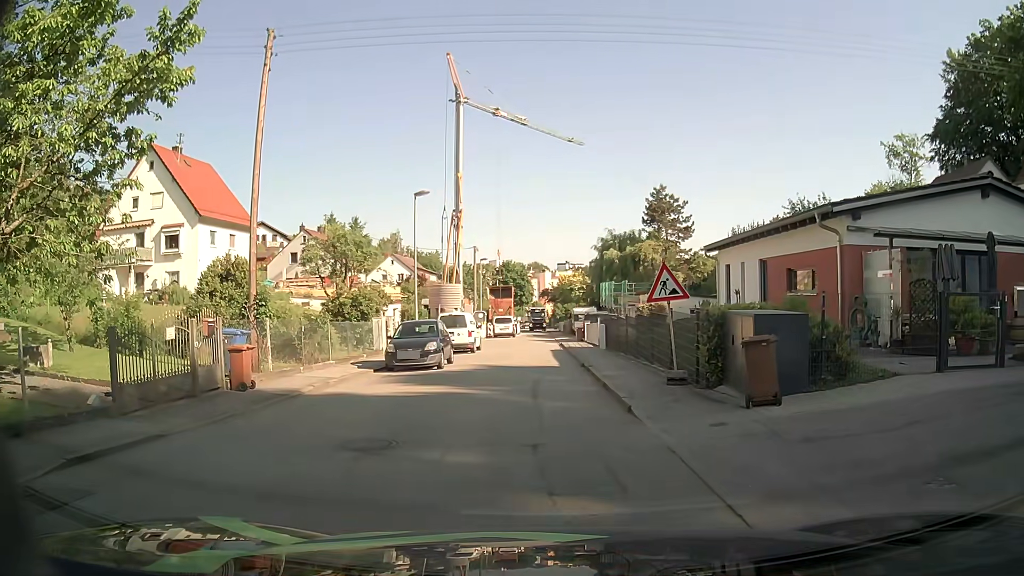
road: residential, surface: asphalt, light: Day
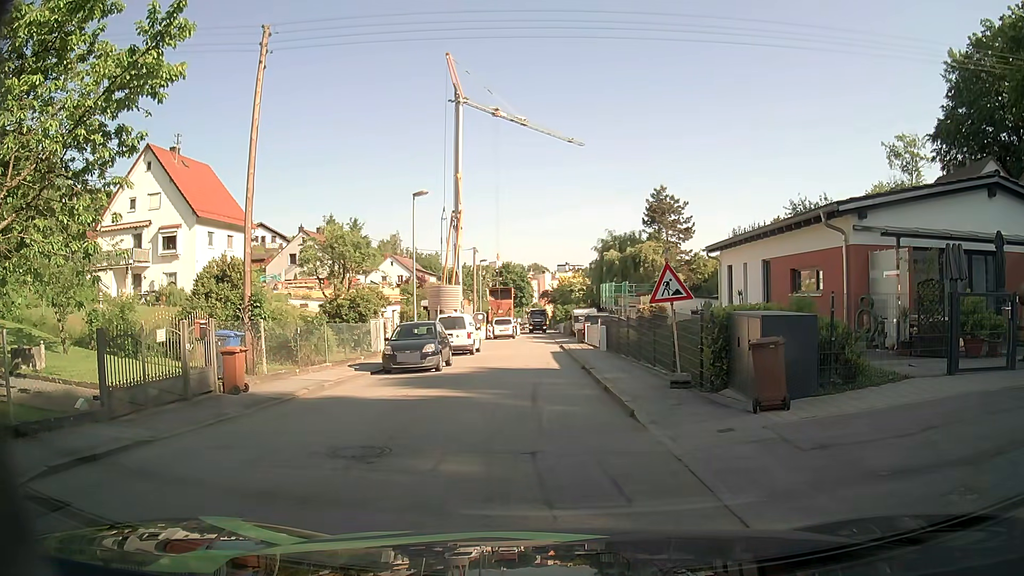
(0.0, +0.4) m; 0°
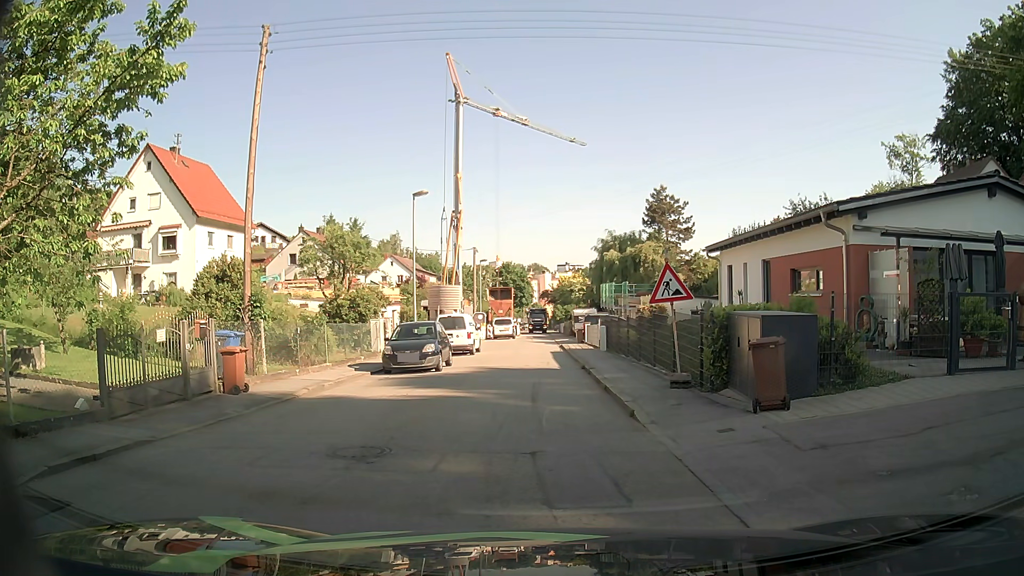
(0.0, 0.0) m; 0°
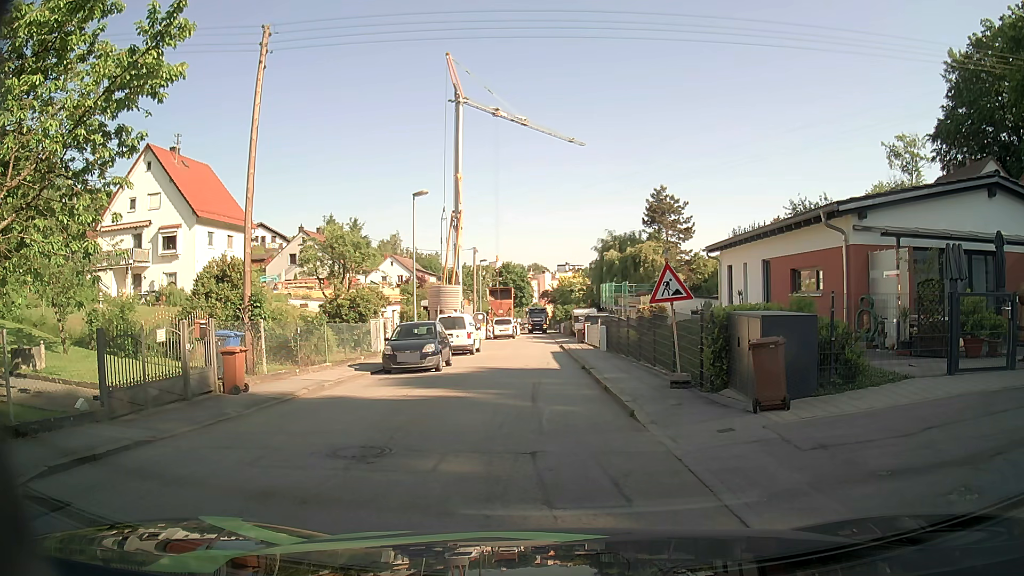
(0.0, 0.0) m; 0°
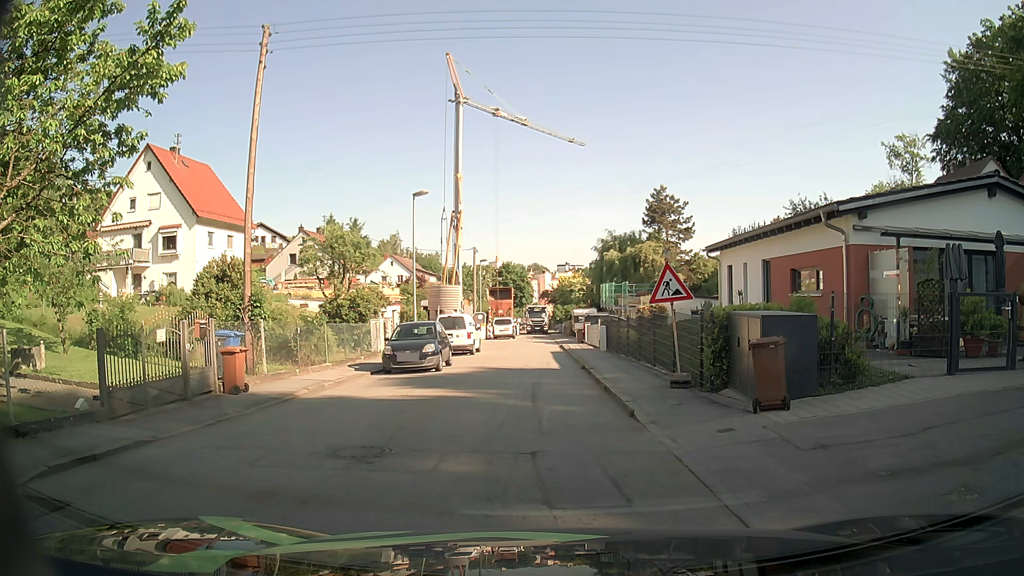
(0.0, 0.0) m; 0°
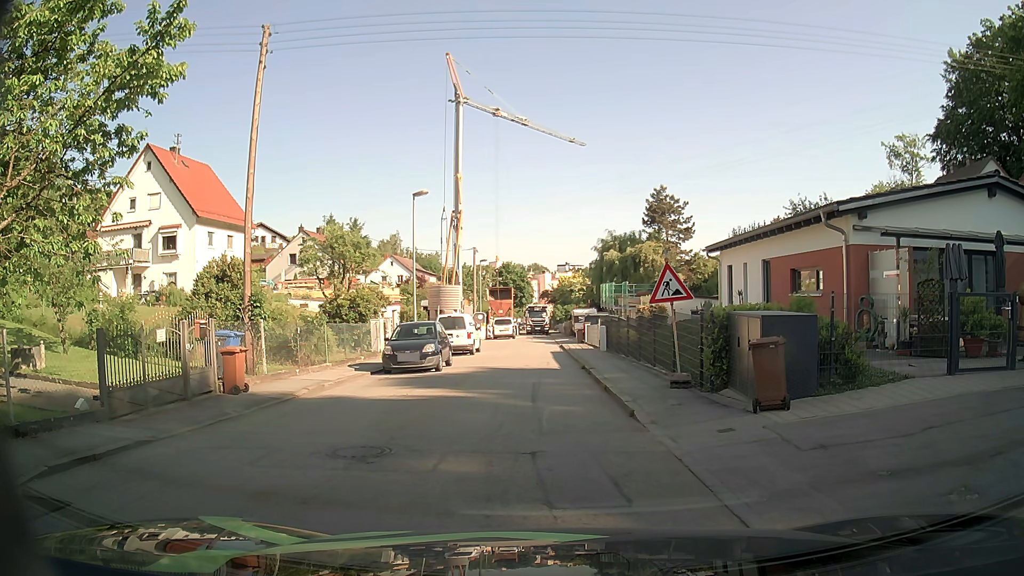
(0.0, 0.0) m; 0°
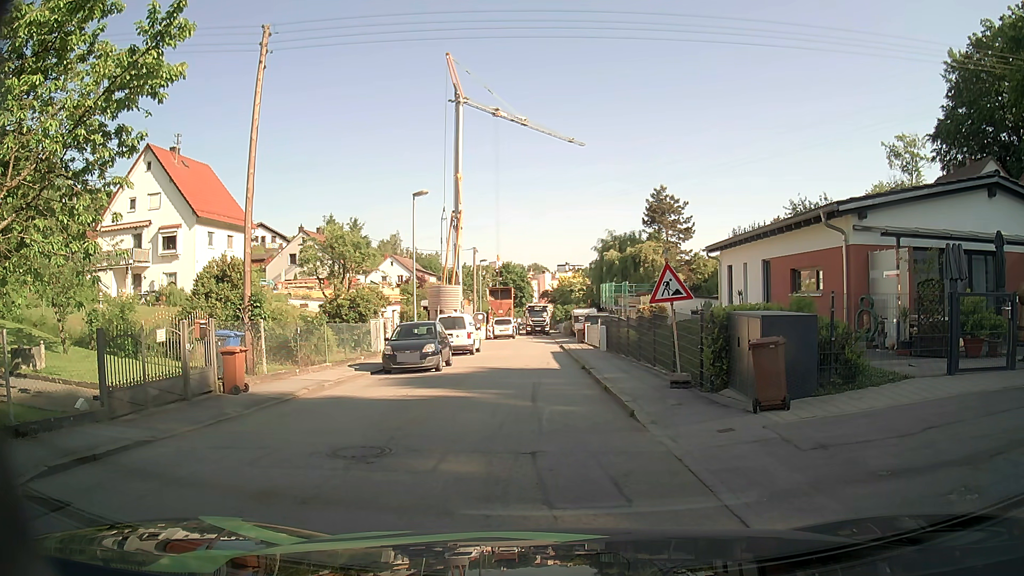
(0.0, 0.0) m; 0°
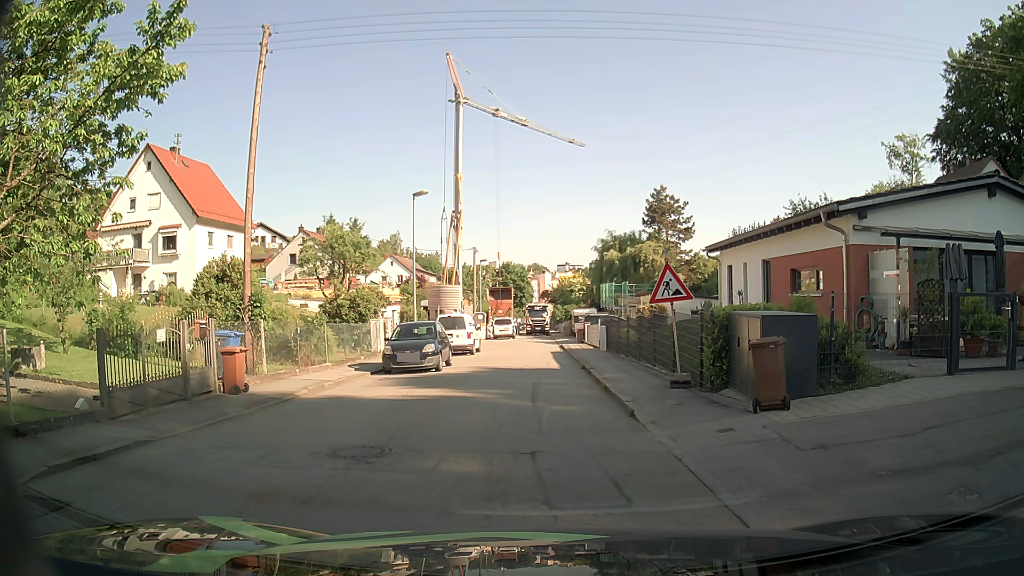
(0.0, 0.0) m; 0°
